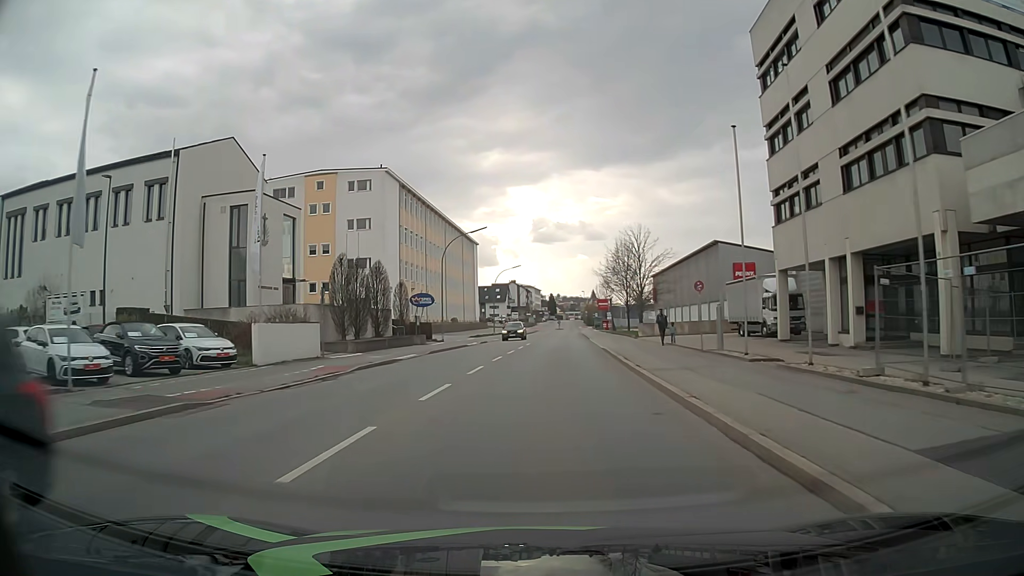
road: tertiary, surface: asphalt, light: Day
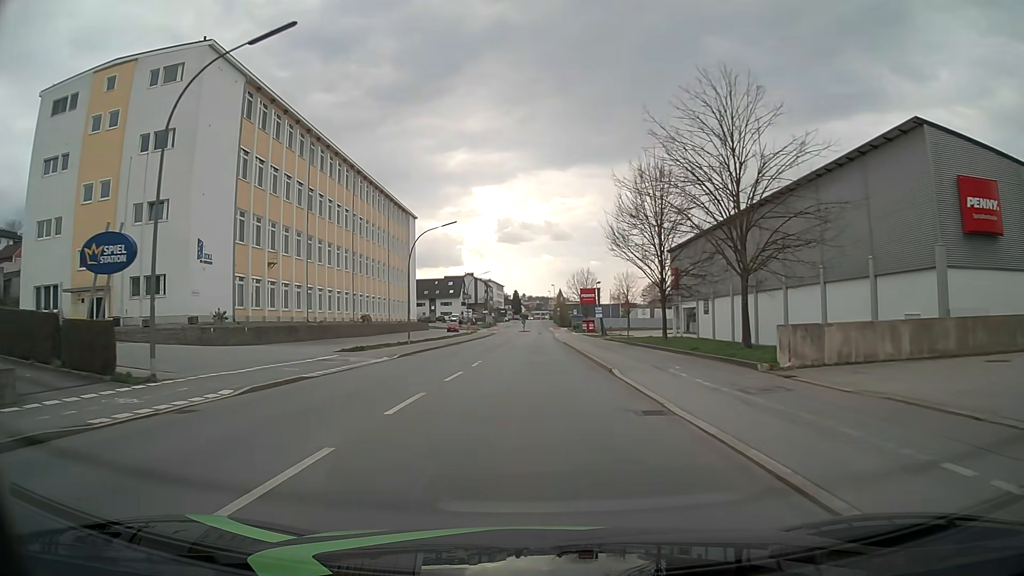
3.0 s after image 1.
(+1.4, +37.9) m; +3°
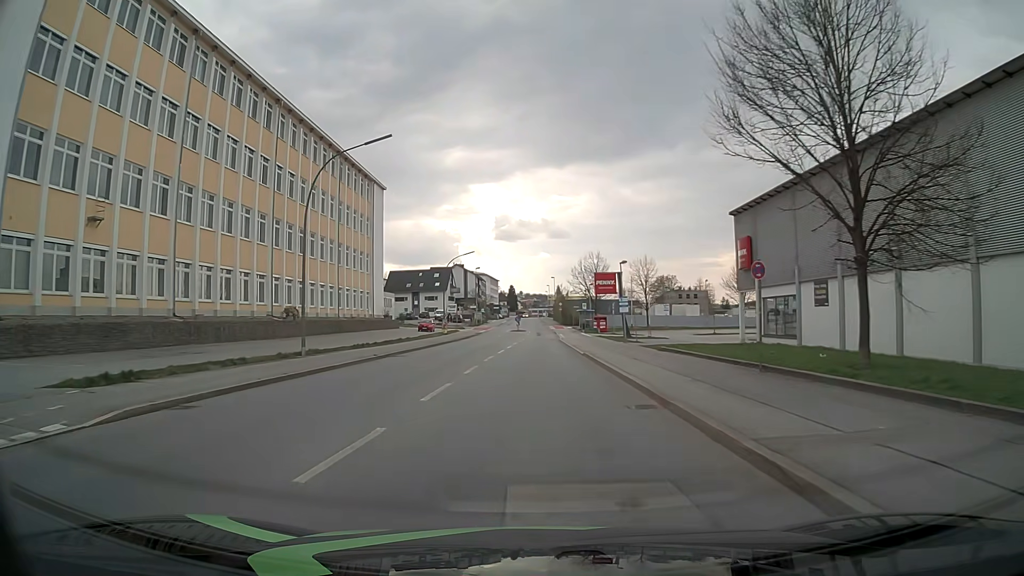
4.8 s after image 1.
(+0.1, +22.9) m; 0°
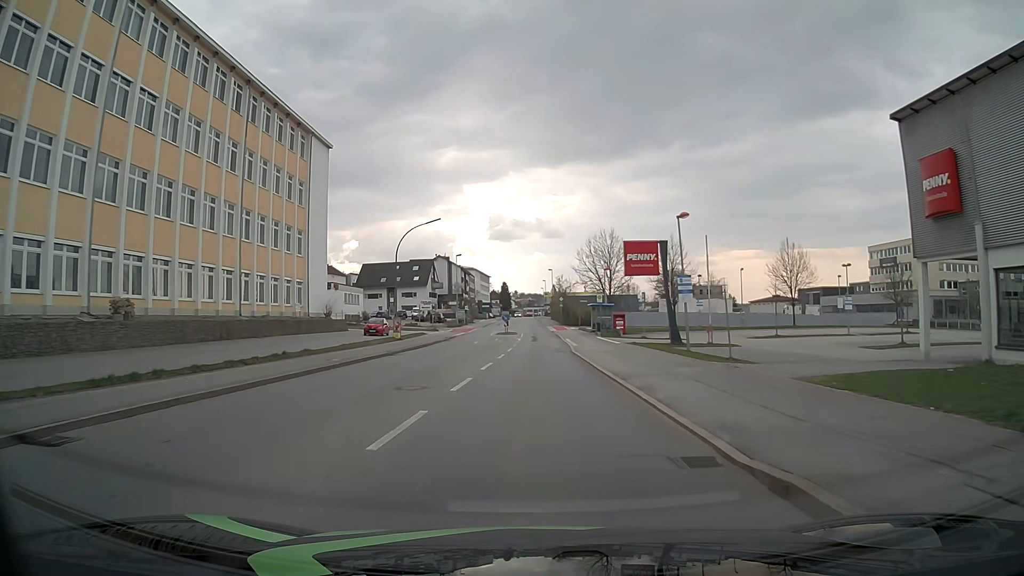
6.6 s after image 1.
(+0.1, +23.0) m; +1°
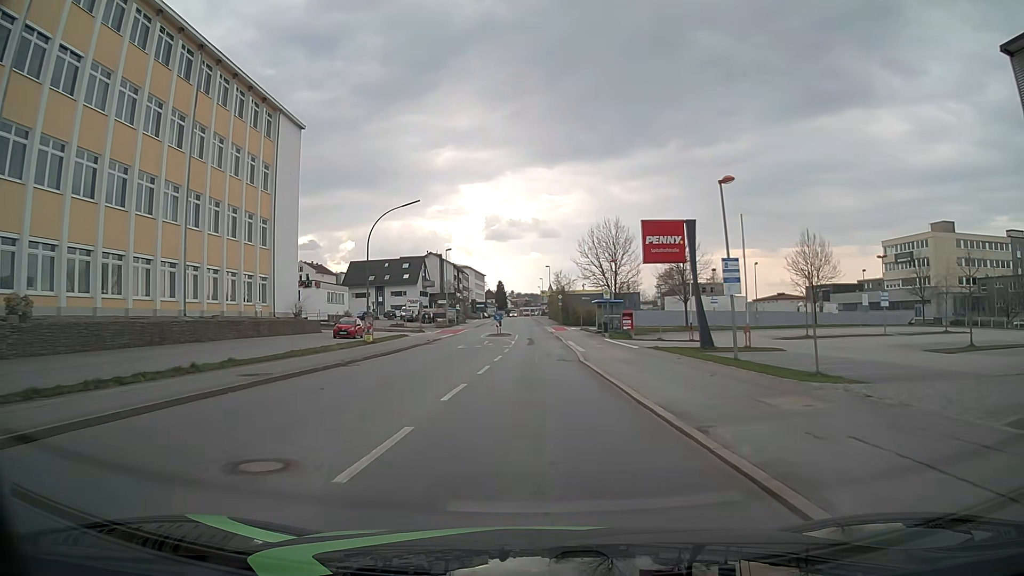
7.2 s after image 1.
(0.0, +7.6) m; 0°
